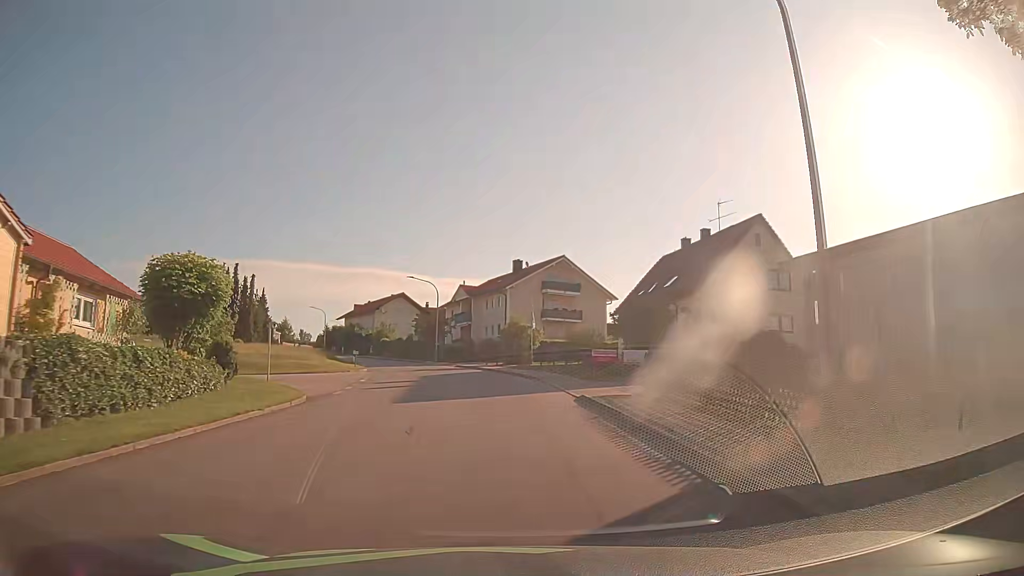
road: tertiary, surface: asphalt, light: Day
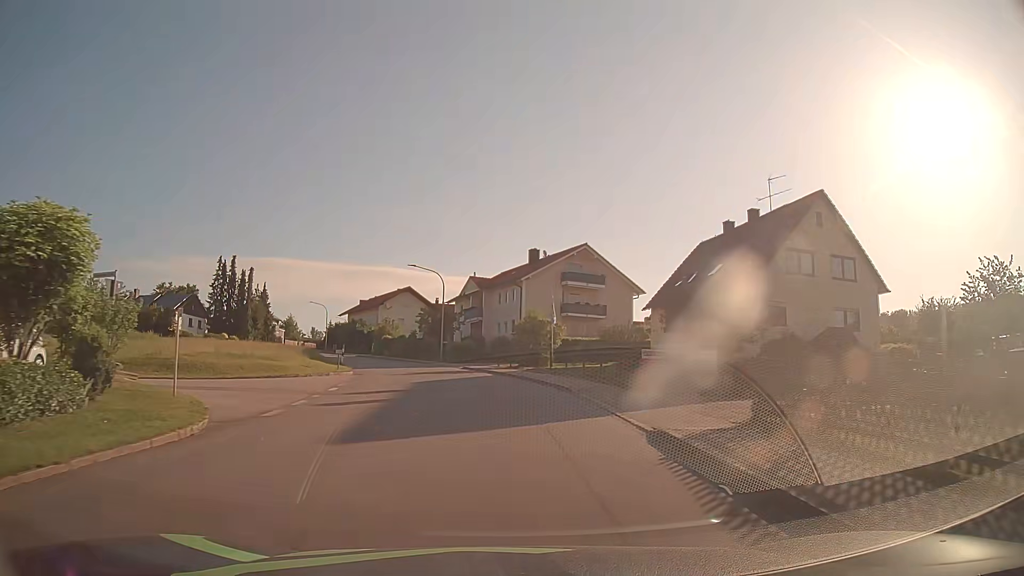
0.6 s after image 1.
(-0.1, +7.4) m; -1°
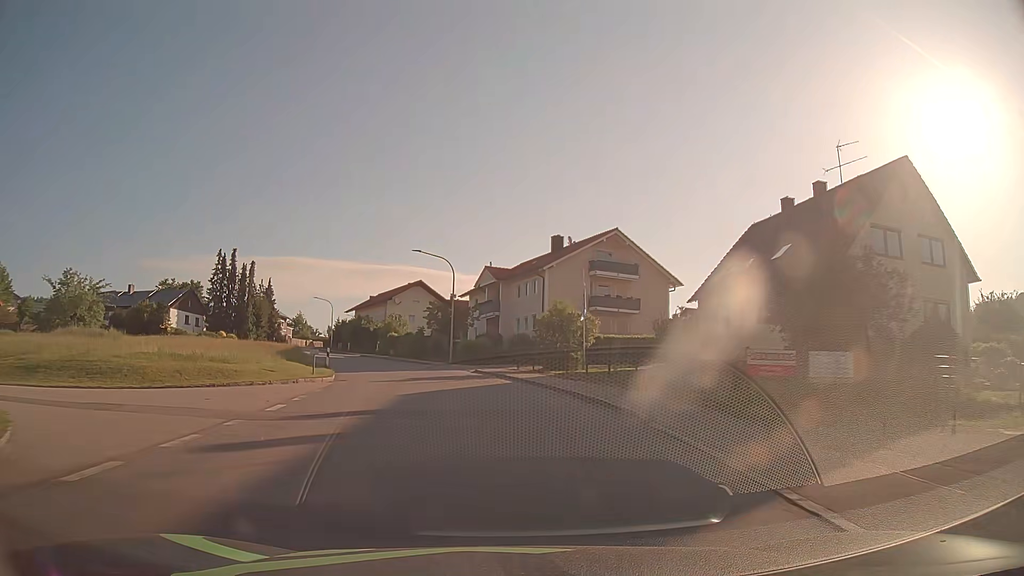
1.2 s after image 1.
(-0.1, +7.5) m; -2°
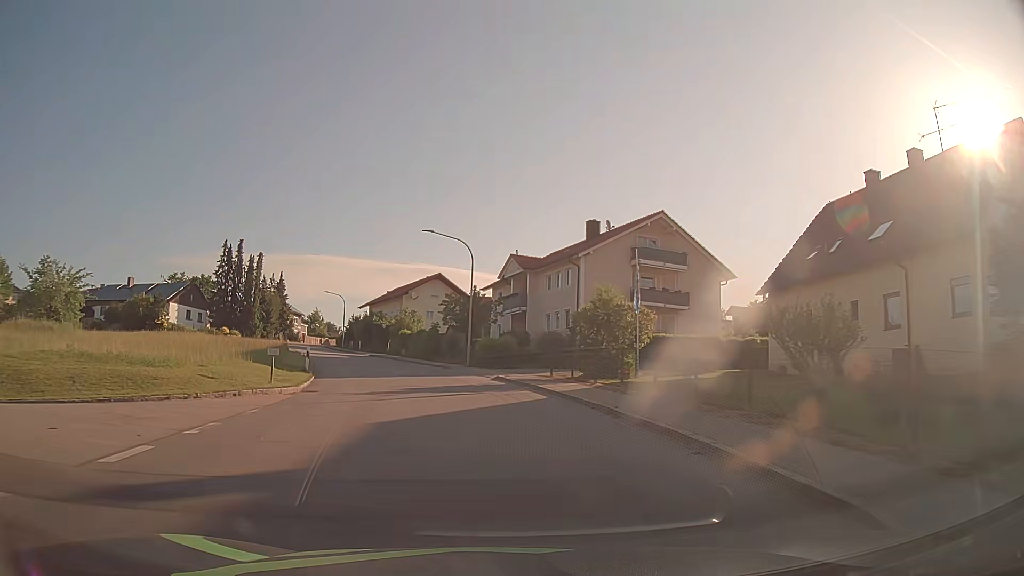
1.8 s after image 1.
(-0.1, +7.5) m; -2°
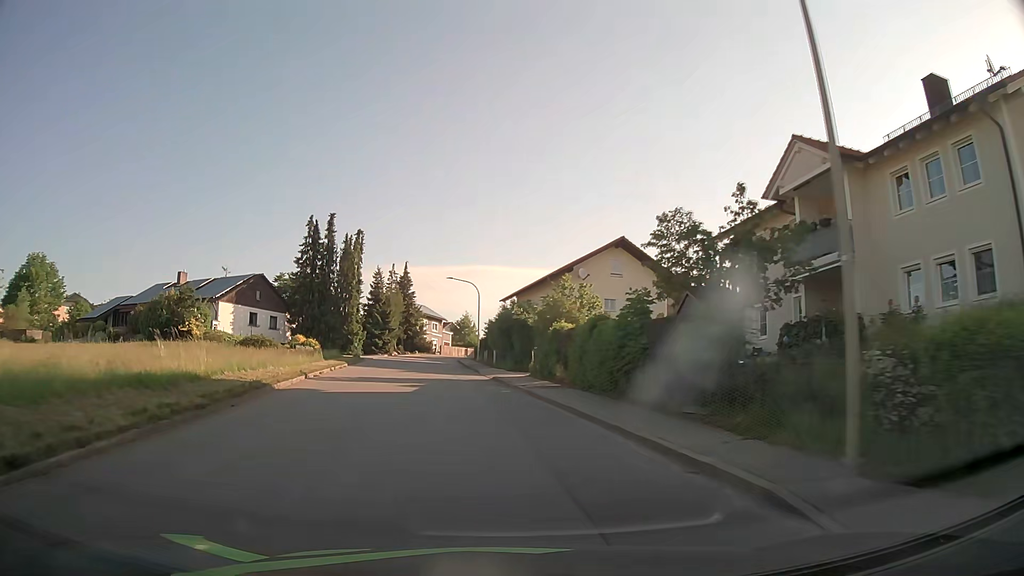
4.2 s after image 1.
(-3.4, +29.9) m; -14°
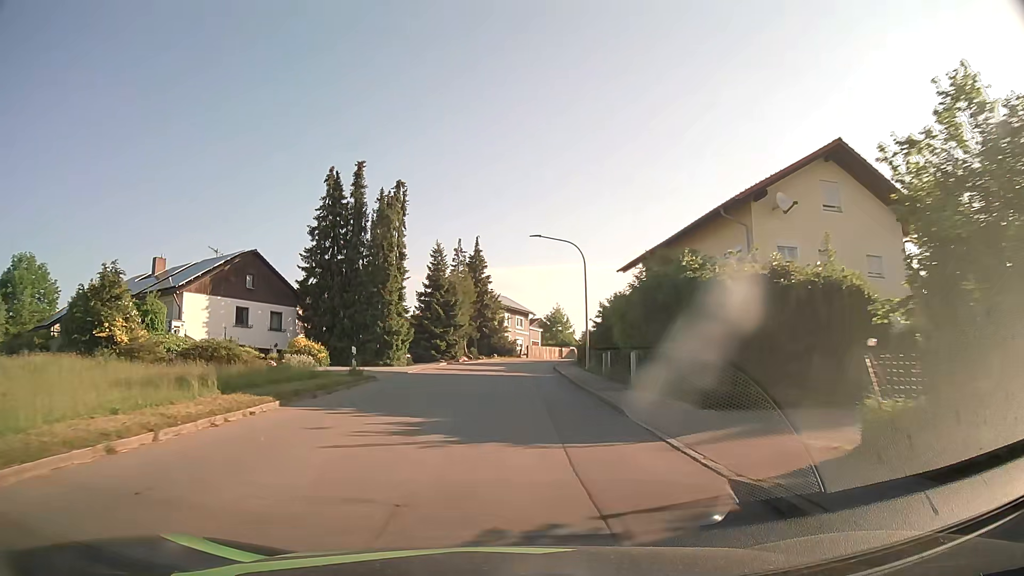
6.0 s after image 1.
(-1.9, +22.7) m; -8°
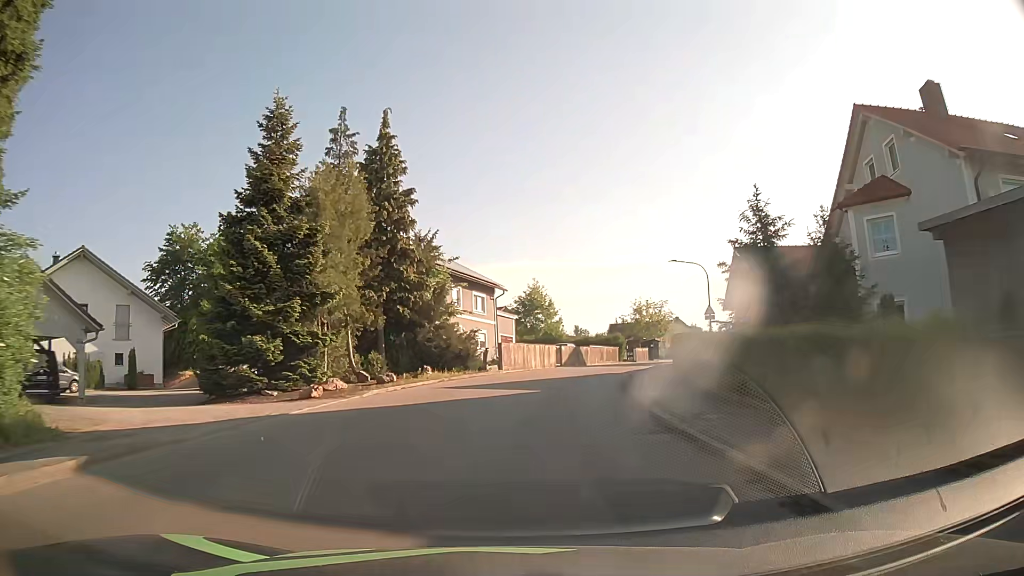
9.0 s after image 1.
(+0.2, +38.2) m; +3°
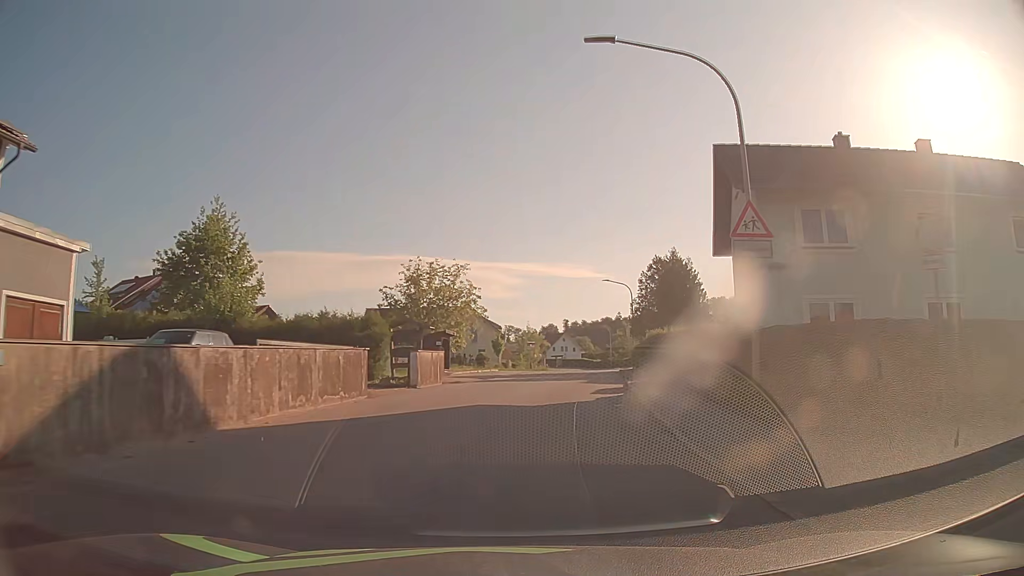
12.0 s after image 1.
(+6.0, +37.4) m; +20°
(0, +10) (+2, +20) (+3, +30) (+5, +40) (+6, +50) (+8, +59) (+9, +69) (+10, +79) (+12, +89) (+13, +99) m
